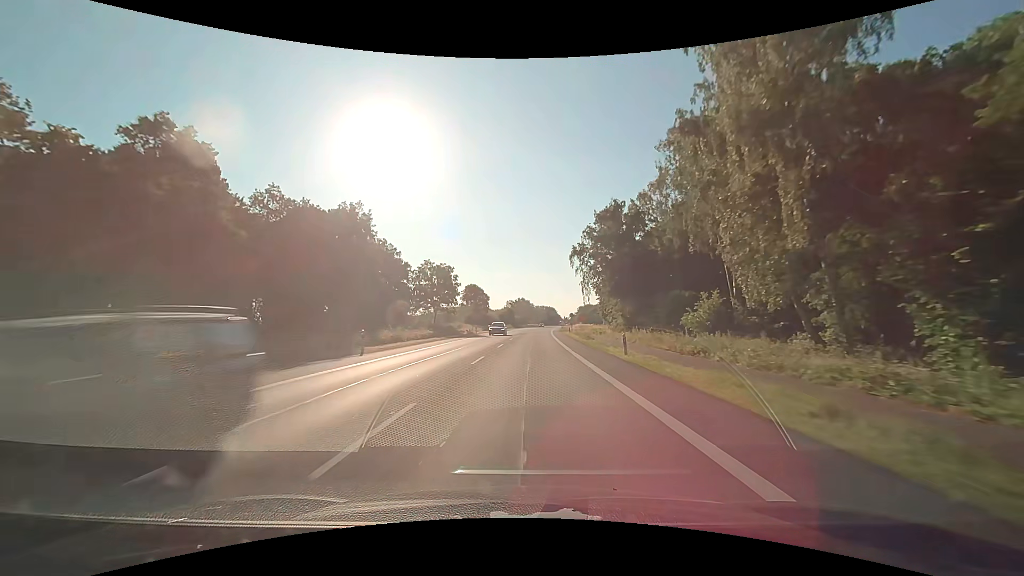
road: primary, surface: asphalt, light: Day
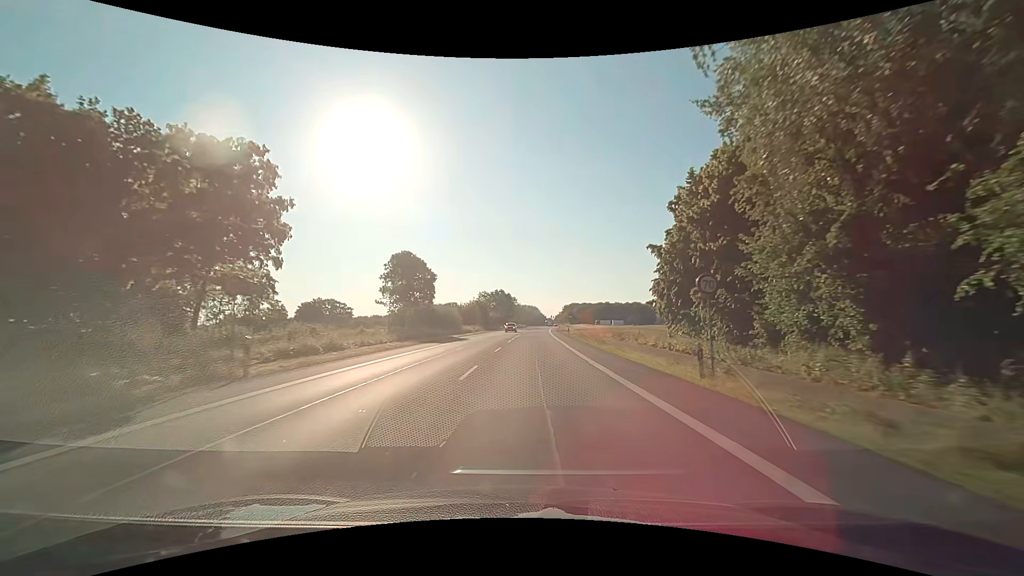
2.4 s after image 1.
(+1.0, +52.3) m; +2°
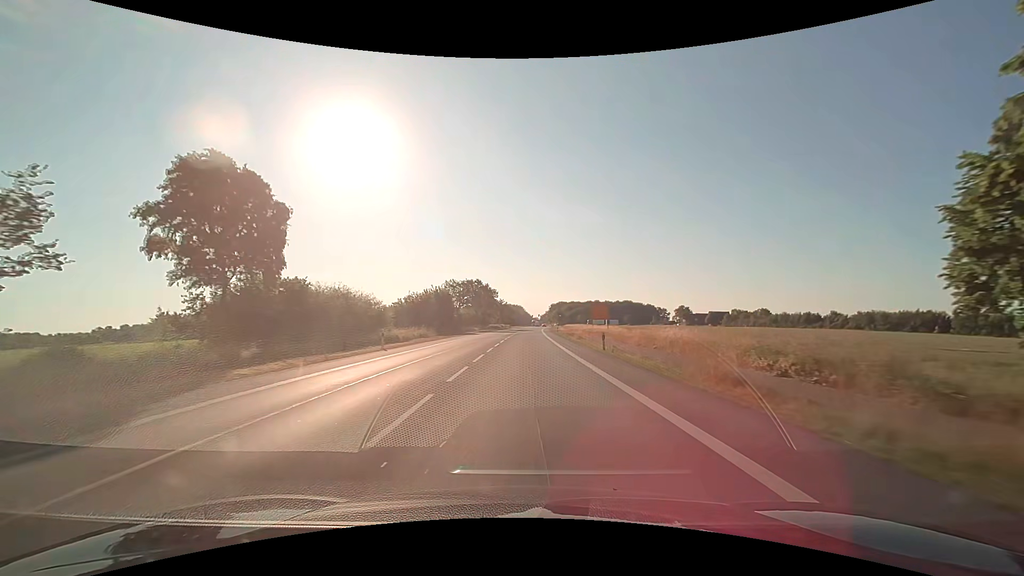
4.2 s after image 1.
(+0.5, +36.4) m; +2°
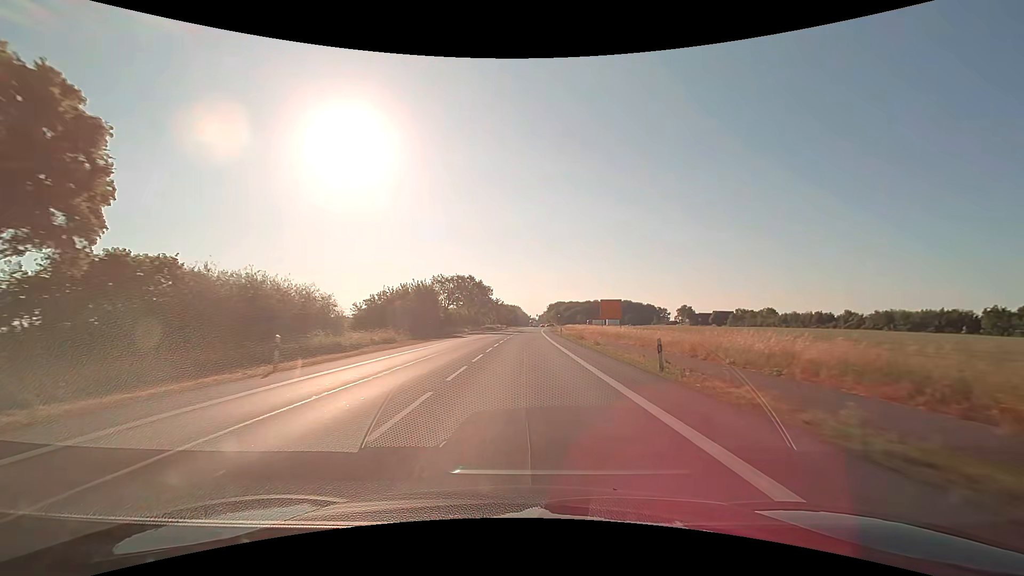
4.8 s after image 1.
(+0.1, +11.6) m; +1°
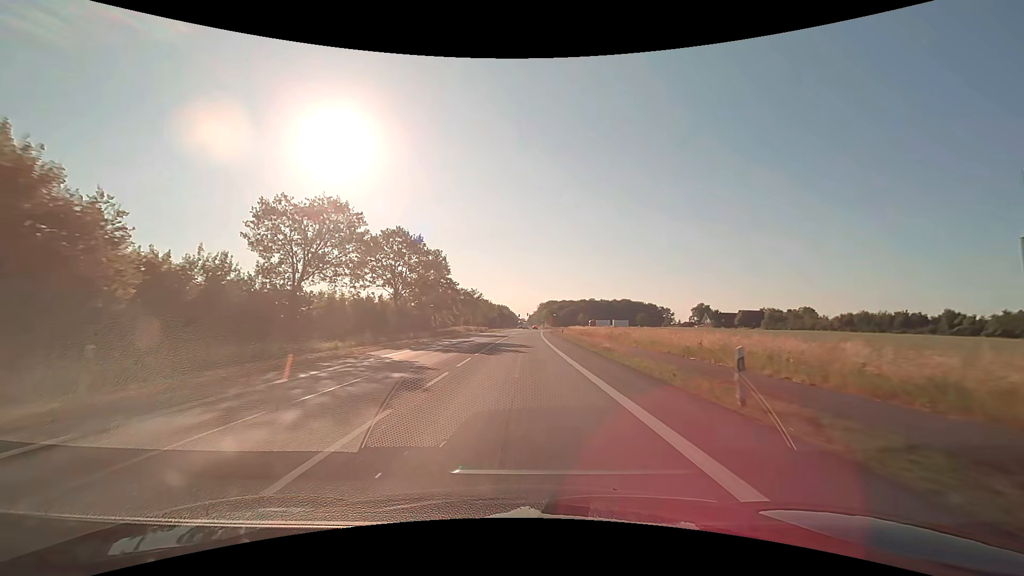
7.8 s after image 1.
(+0.3, +56.2) m; +1°
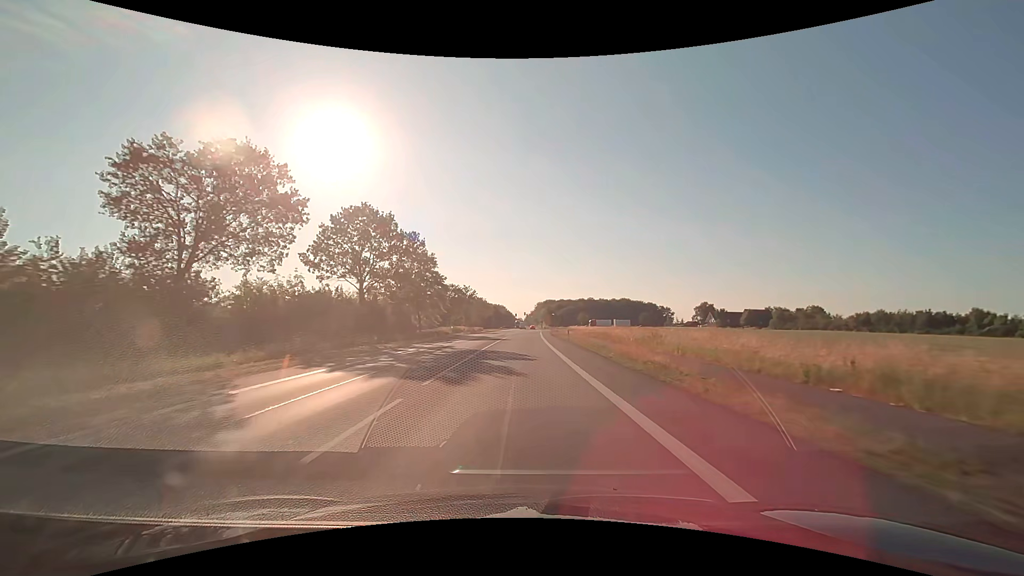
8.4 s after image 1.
(0.0, +11.0) m; 0°
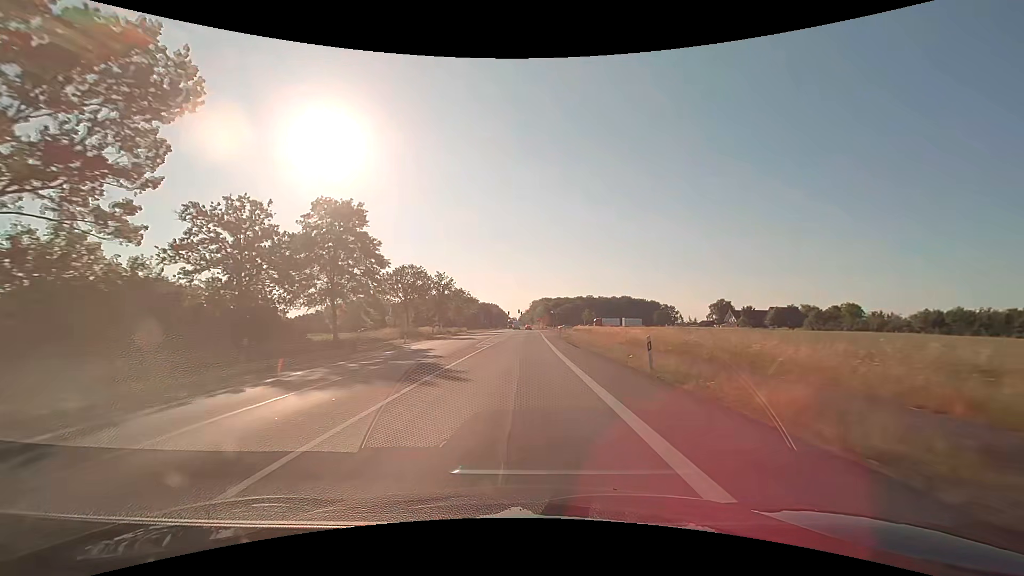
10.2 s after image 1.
(+0.2, +32.7) m; +1°
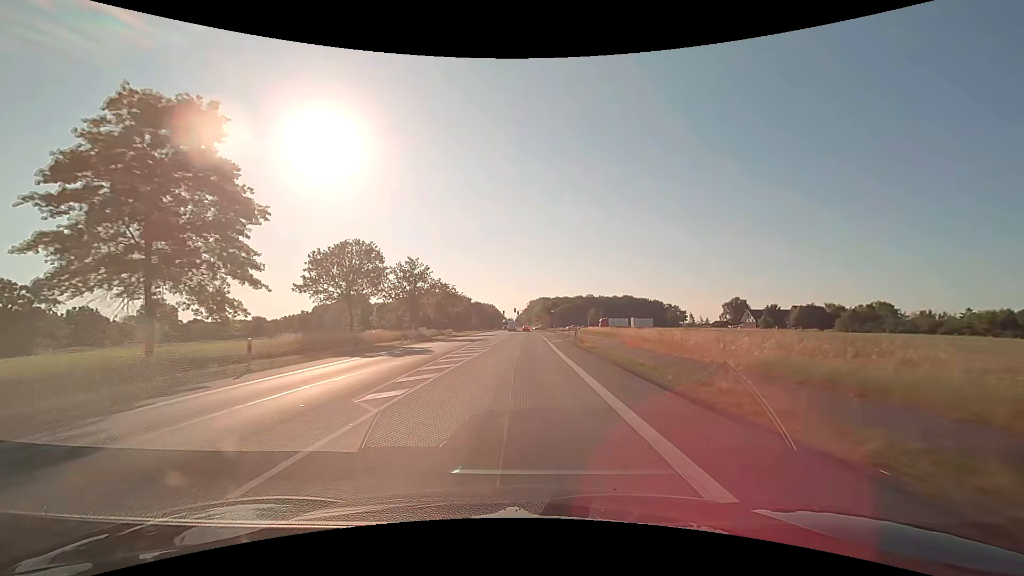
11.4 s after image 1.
(+0.1, +21.7) m; 0°
(0, +10) (0, +20) (0, +30) (0, +40) (0, +50) (0, +60) (0, +70) (0, +80) (0, +90) (0, +100) m
